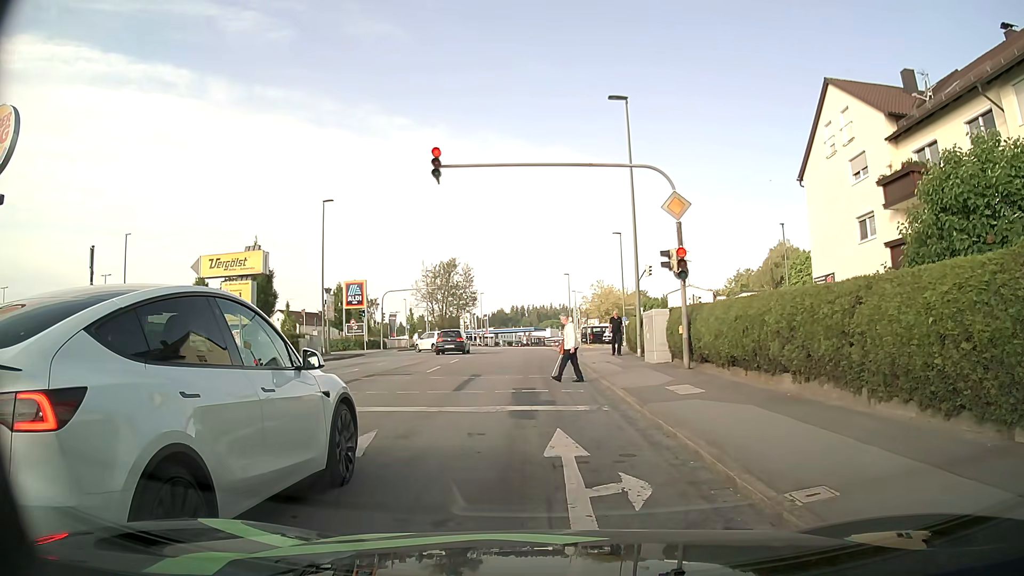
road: tertiary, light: Day
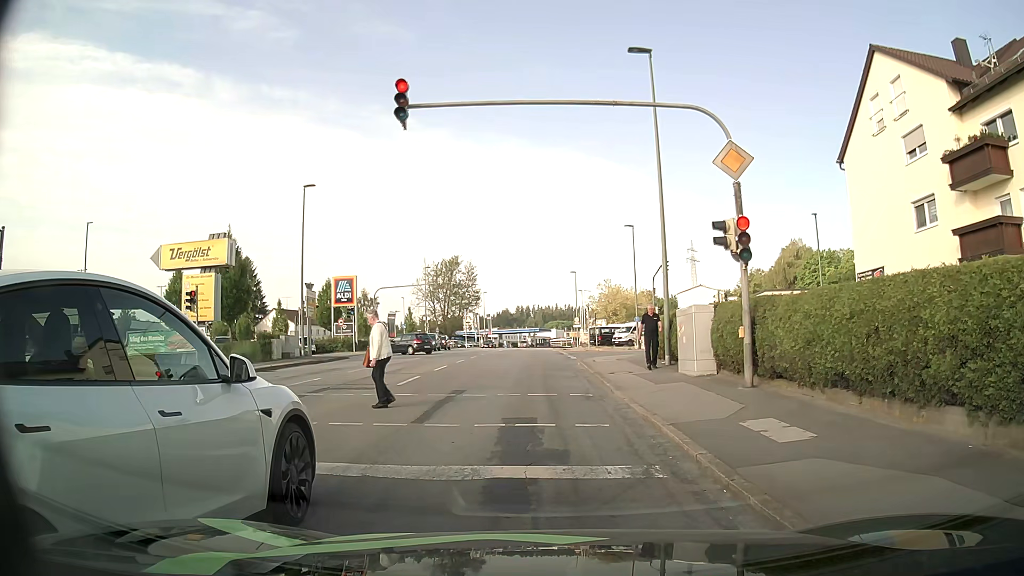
(0.0, +4.9) m; 0°
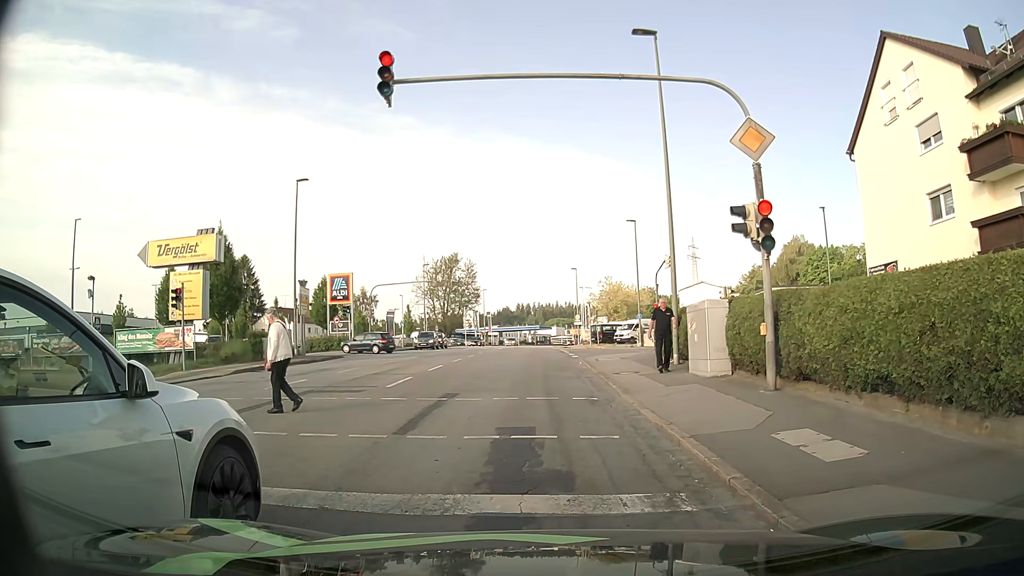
(0.0, +1.2) m; 0°
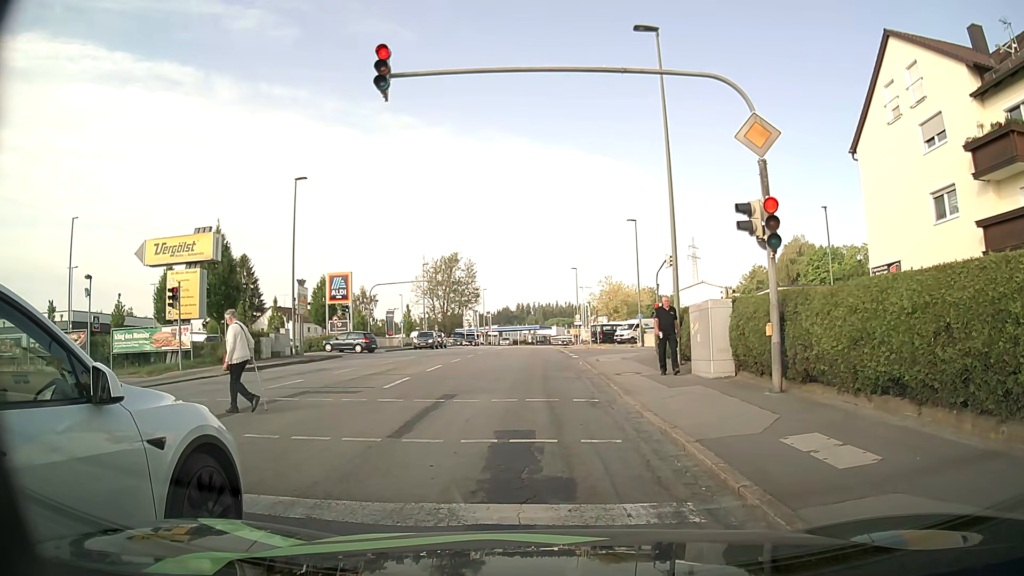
(0.0, +0.3) m; 0°
